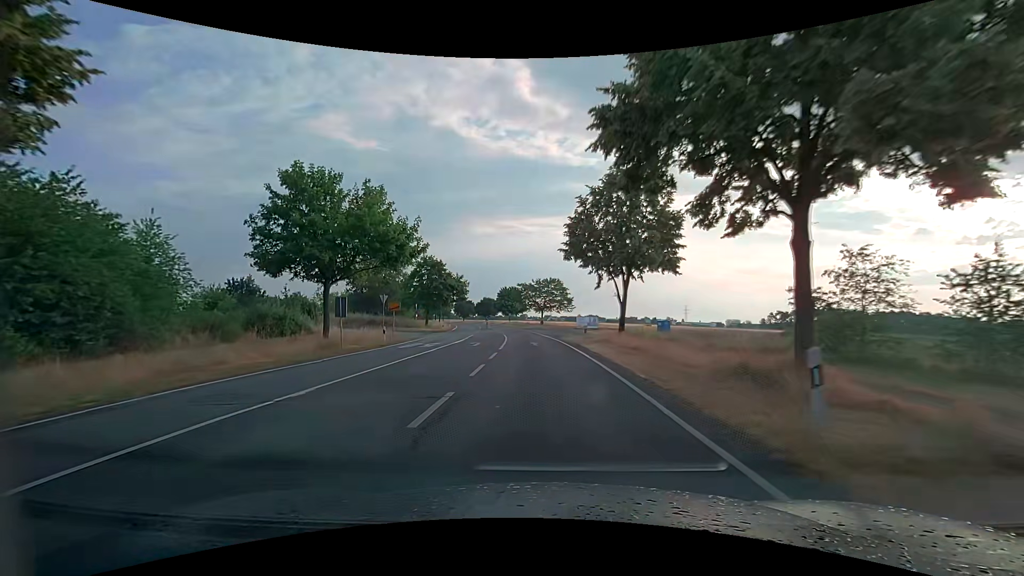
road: secondary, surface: asphalt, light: Day
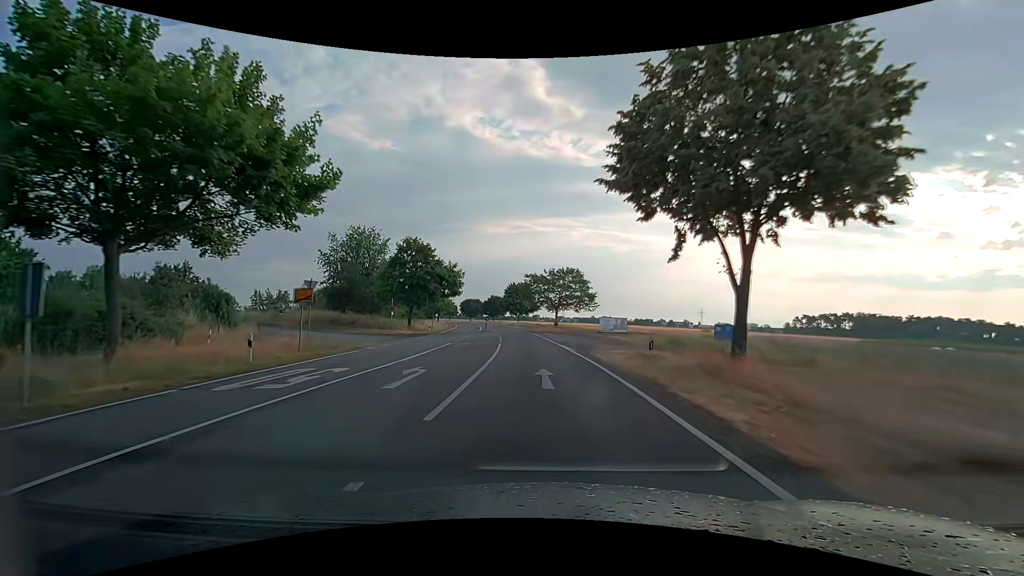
(-0.3, +16.1) m; -2°
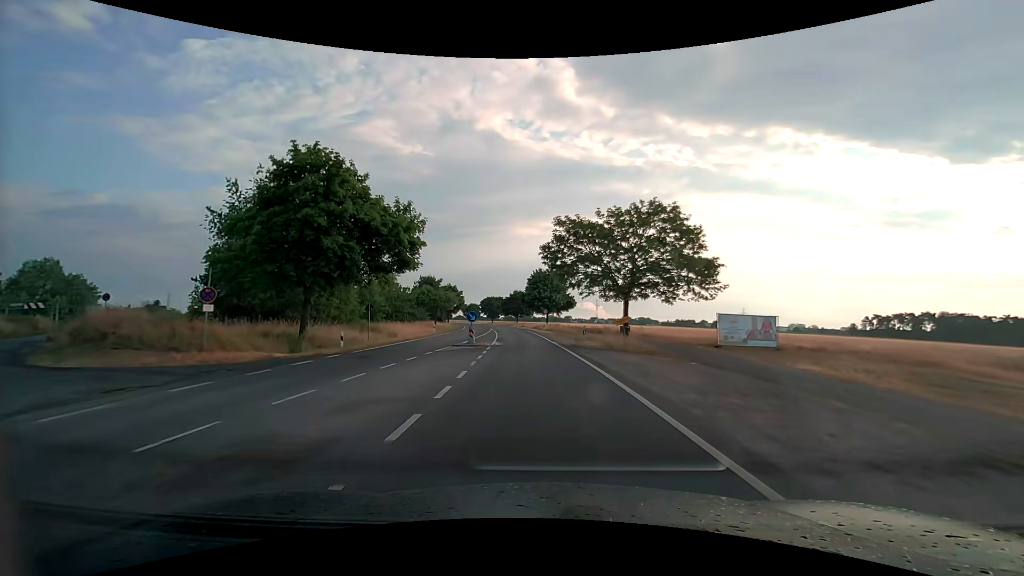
(-1.0, +32.6) m; -4°
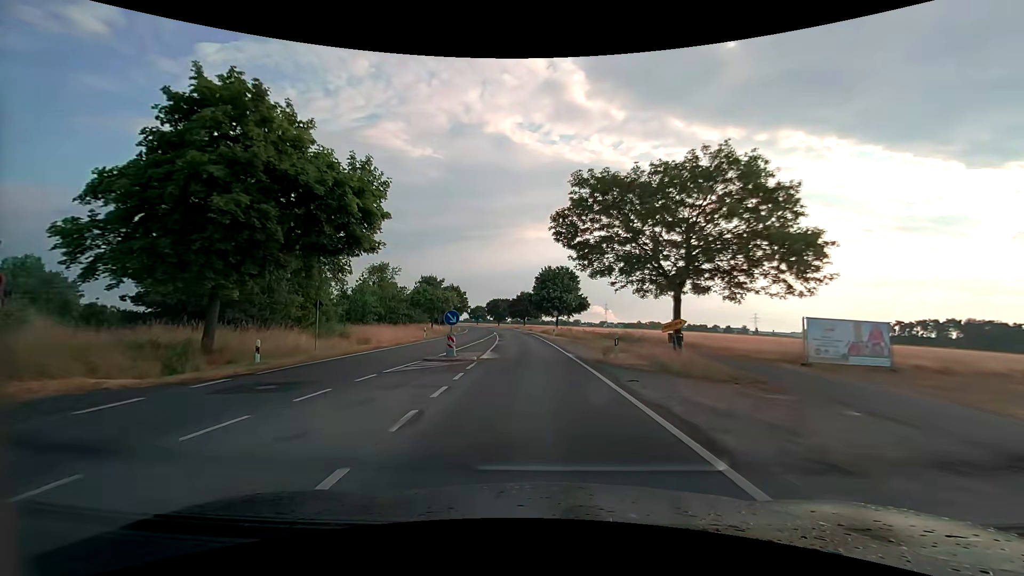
(-0.1, +8.6) m; -1°
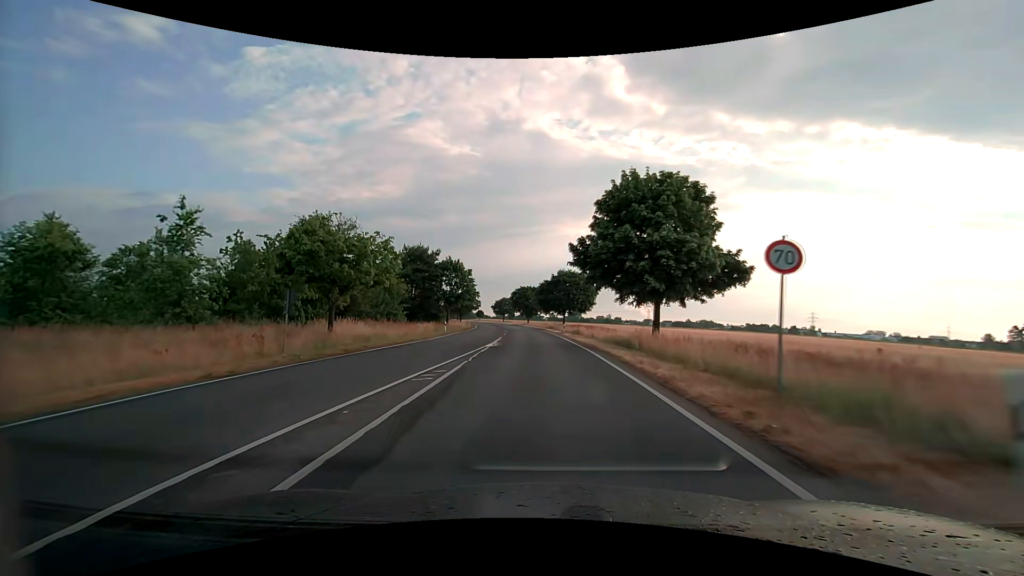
(-1.8, +45.4) m; -4°
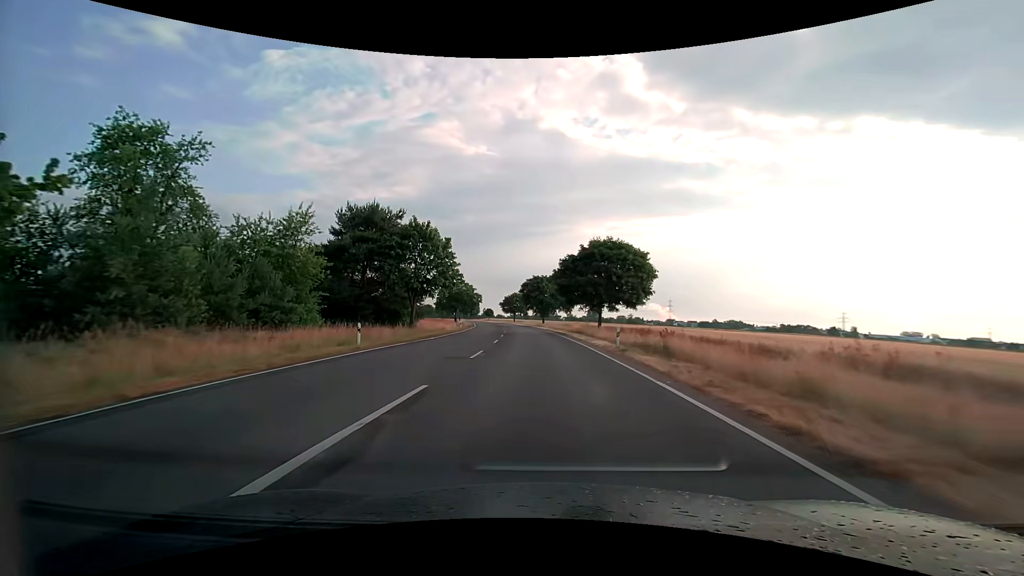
(-0.5, +29.9) m; -1°
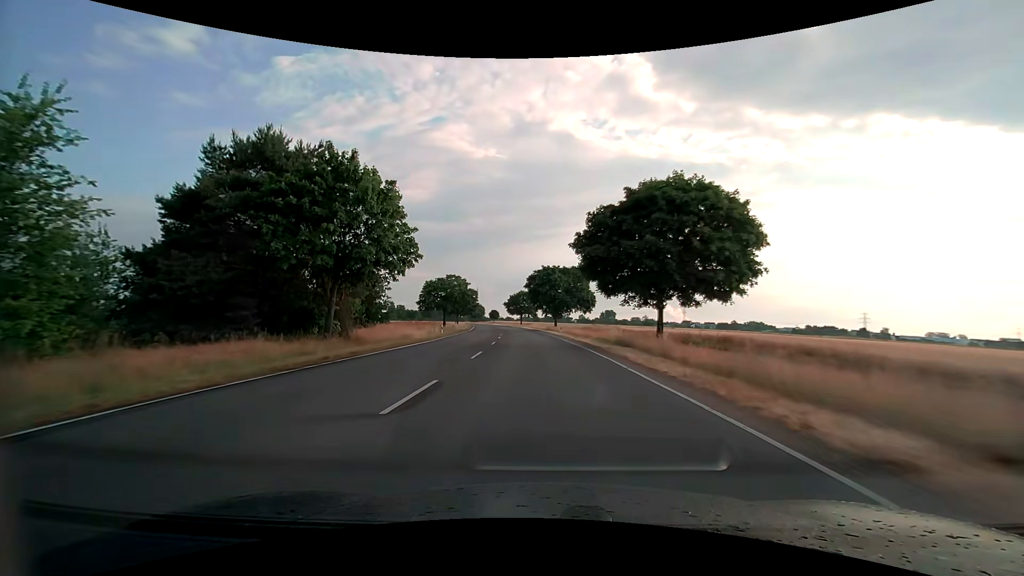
(-0.4, +21.1) m; -2°
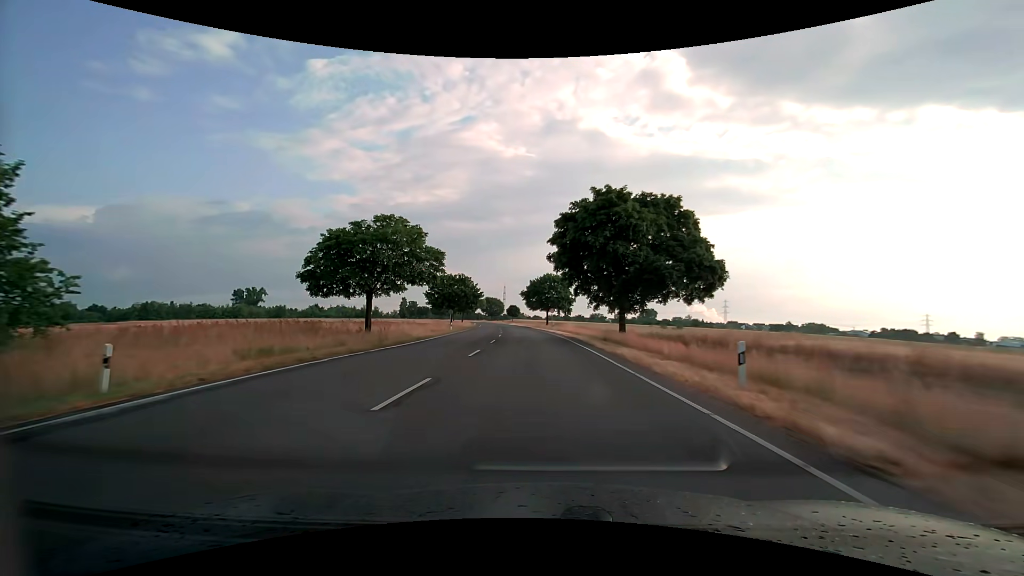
(-1.2, +44.4) m; -3°
(0, +10) (0, +20) (-1, +30) (-1, +40) (-2, +50) (-3, +60) (-4, +70) (-5, +80) (-6, +90) (-7, +100) m
